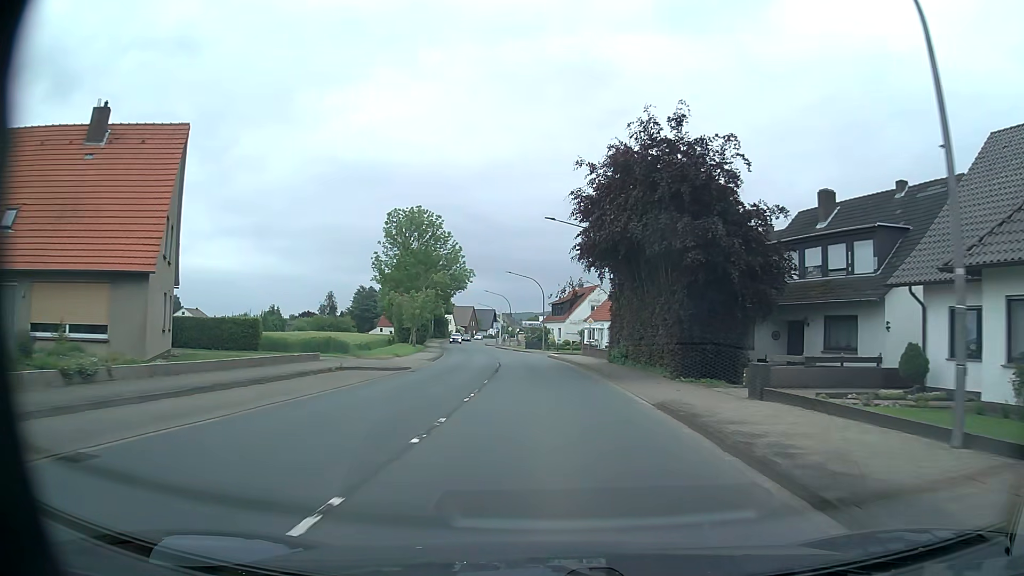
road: primary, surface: asphalt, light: Day
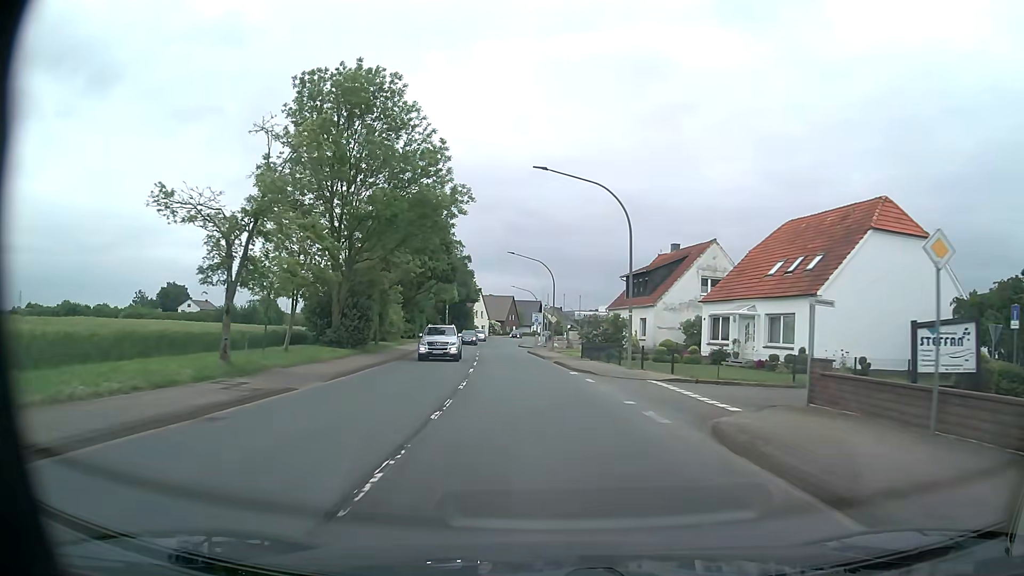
(-1.3, +40.6) m; -4°
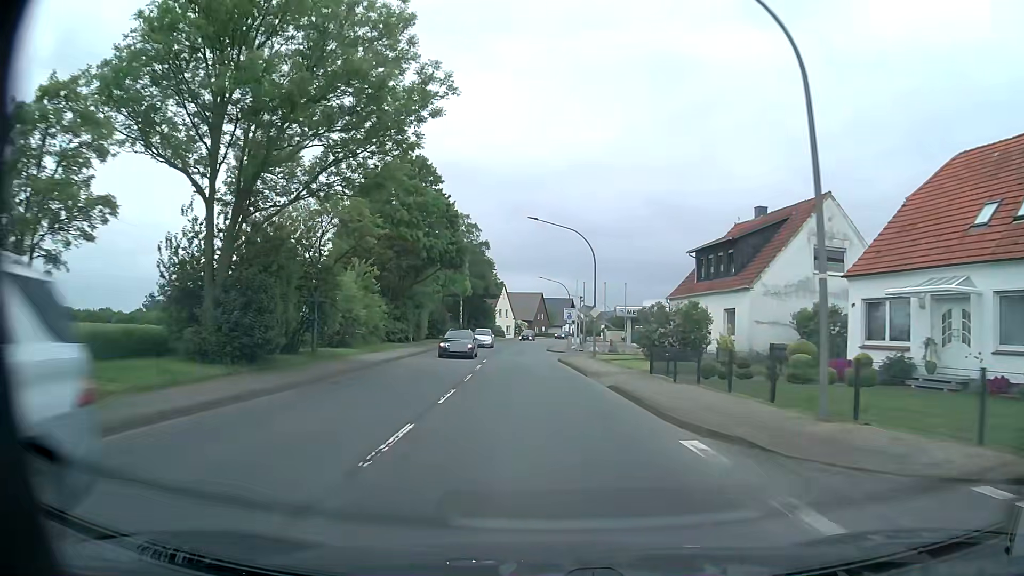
(-0.4, +16.2) m; -3°
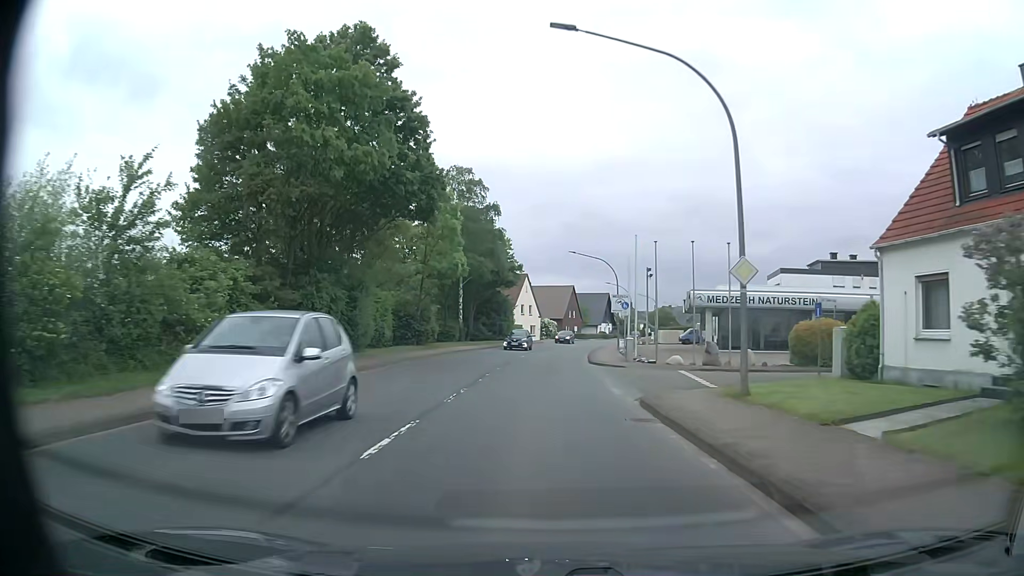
(-0.6, +24.3) m; -2°
(0, +10) (0, +20) (0, +30) (+1, +40) (+1, +50) (+2, +60) (+3, +70) (+5, +80) (+7, +89) (+10, +99) m
